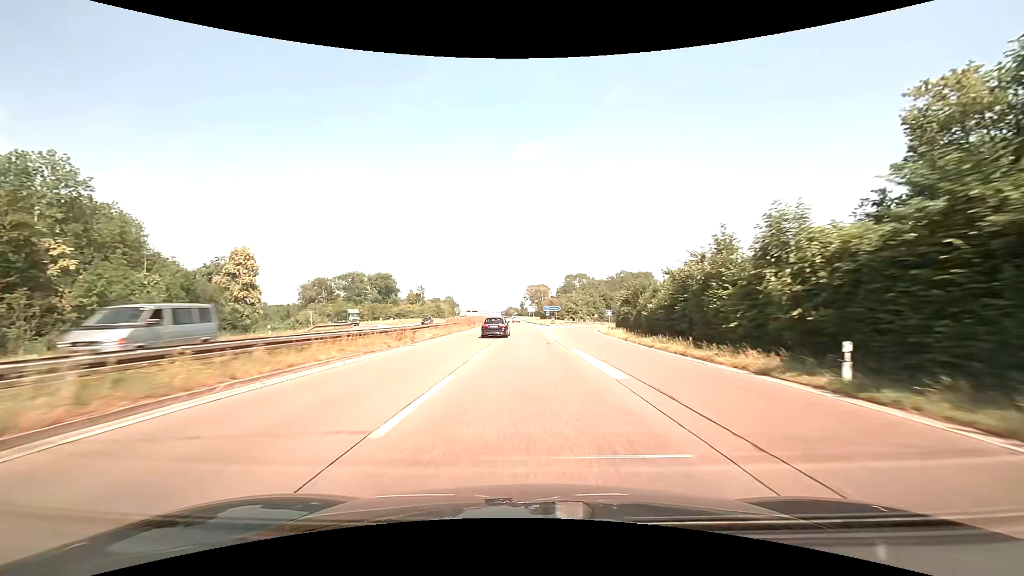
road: trunk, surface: asphalt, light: Day
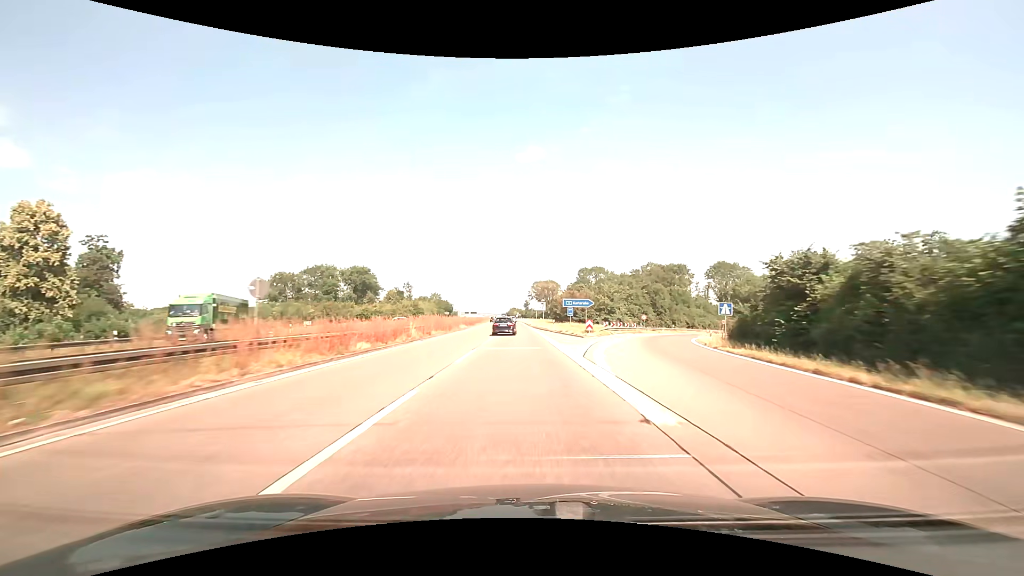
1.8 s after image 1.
(-0.1, +44.7) m; 0°
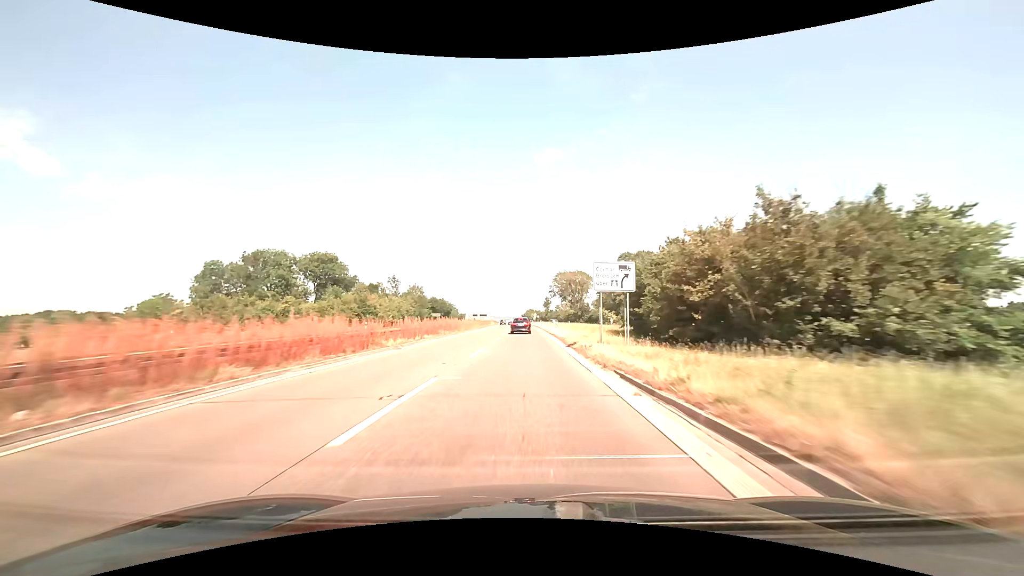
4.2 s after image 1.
(-1.0, +58.1) m; -2°
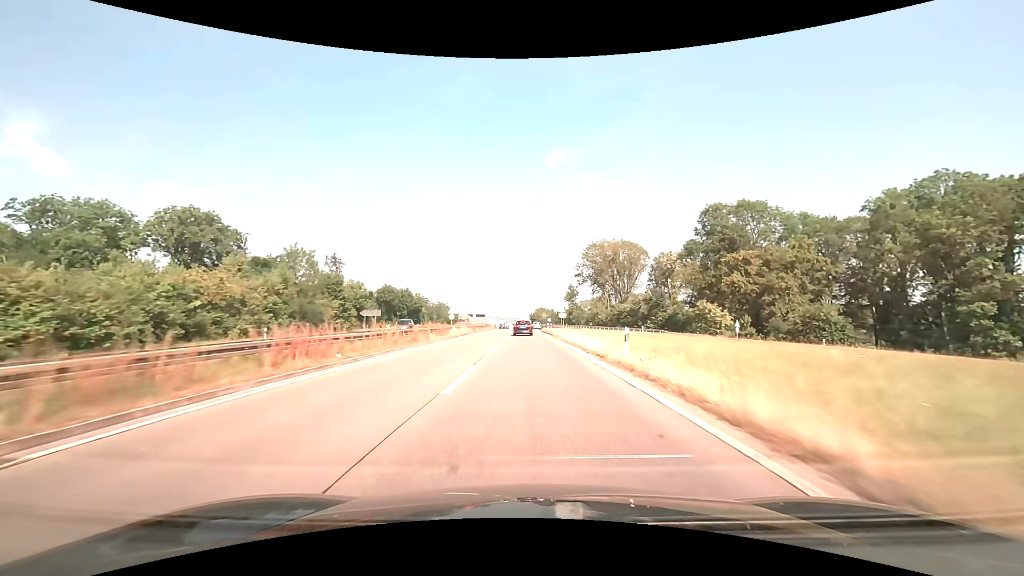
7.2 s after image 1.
(-0.9, +68.9) m; -1°
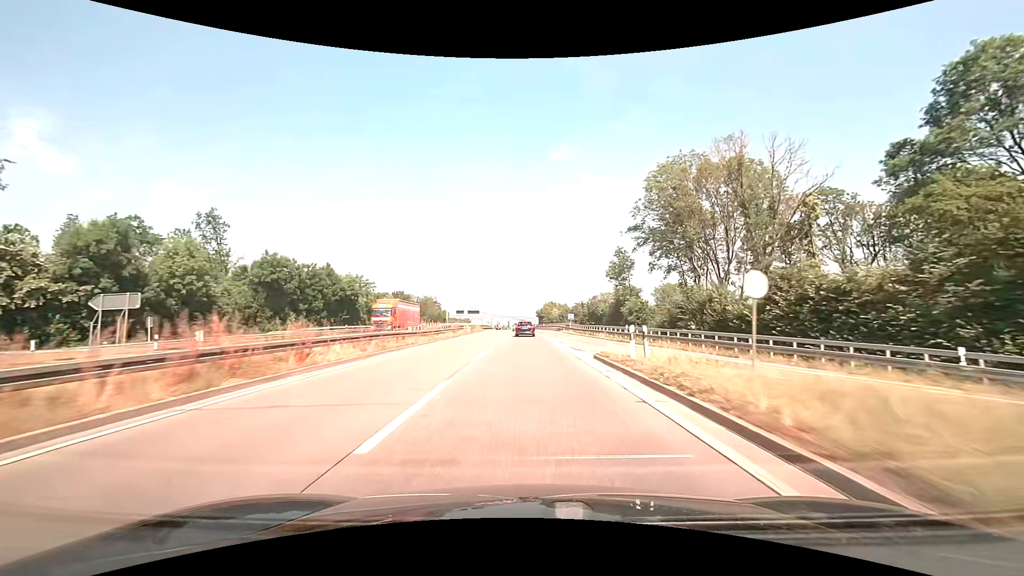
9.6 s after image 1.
(-0.2, +52.1) m; -1°
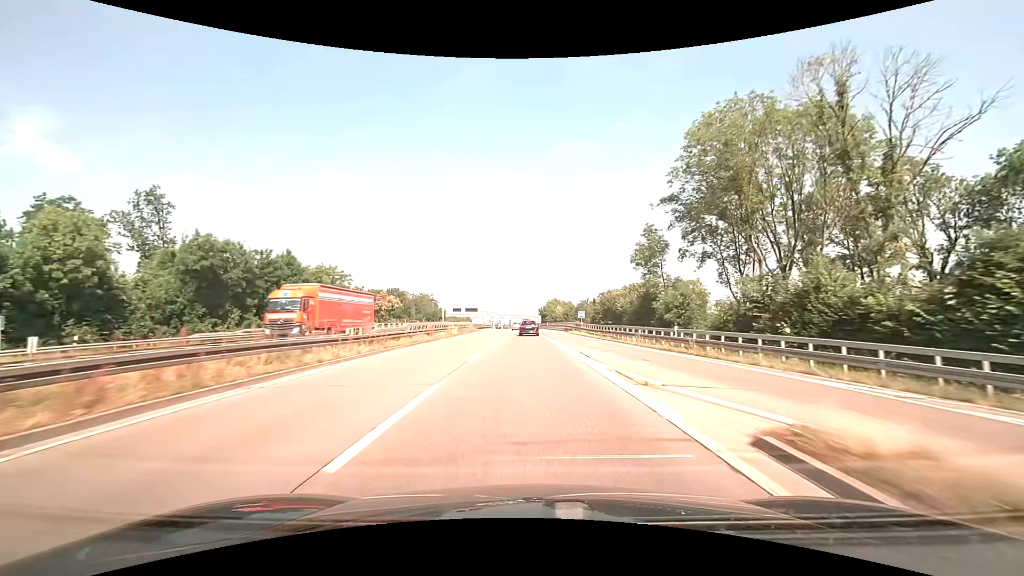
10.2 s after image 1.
(0.0, +12.7) m; 0°
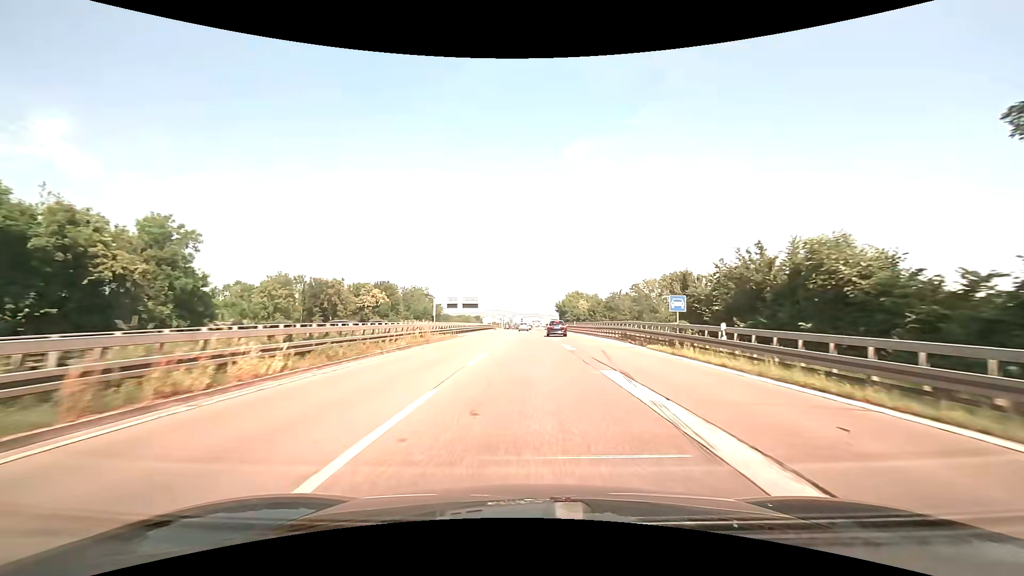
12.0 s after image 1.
(-0.4, +37.3) m; -1°
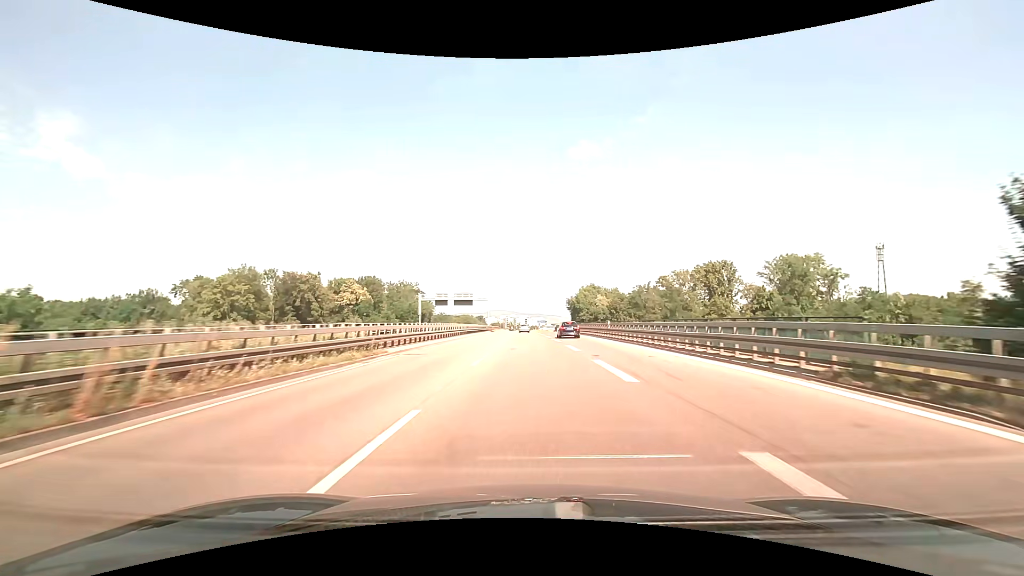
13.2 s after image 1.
(-0.1, +24.3) m; -1°
(0, +10) (0, +20) (0, +30) (0, +40) (0, +50) (0, +60) (-1, +70) (-1, +80) (-1, +90) (-1, +100) m
